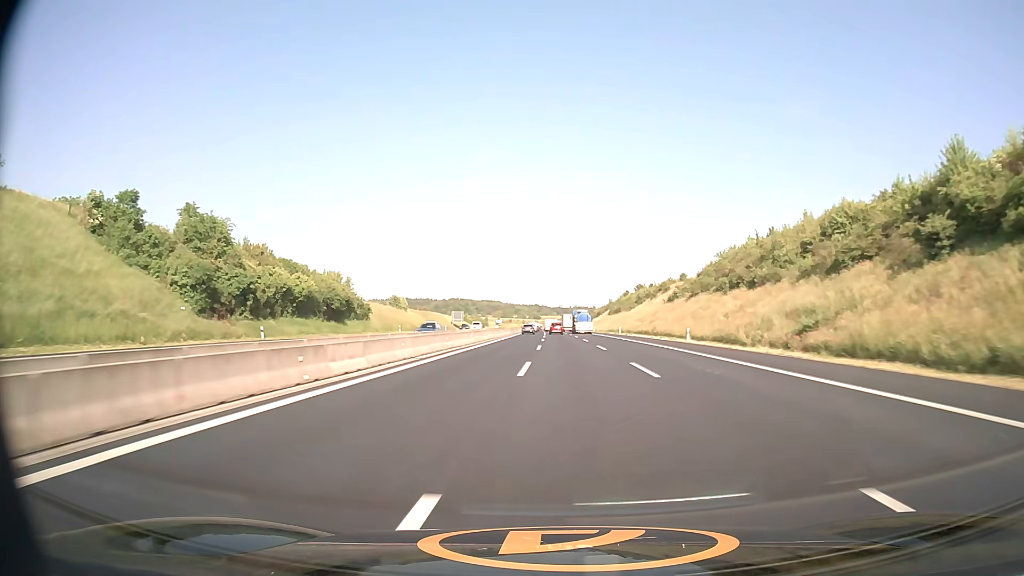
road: motorway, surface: asphalt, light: Day
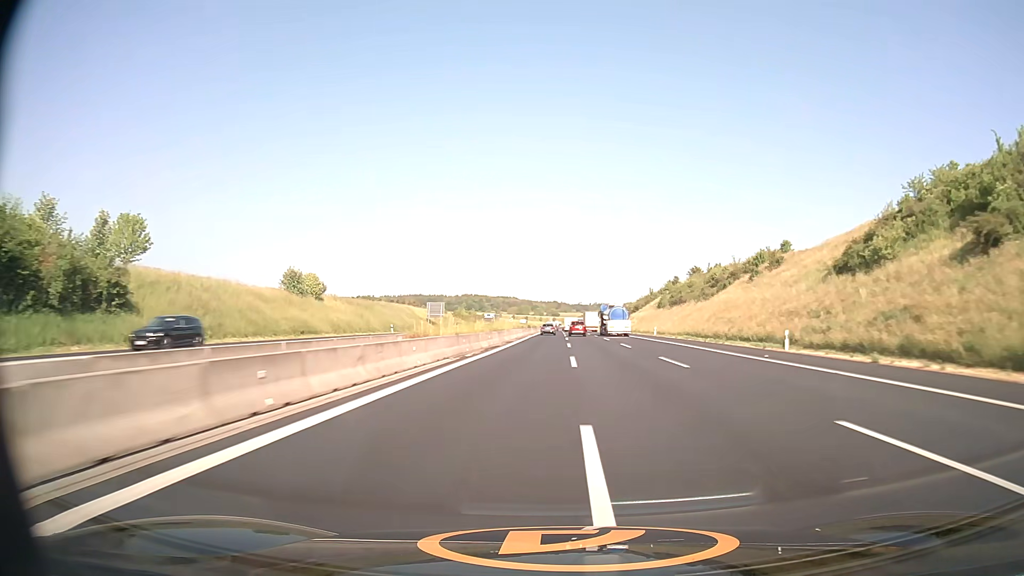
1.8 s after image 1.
(-1.1, +68.1) m; -2°
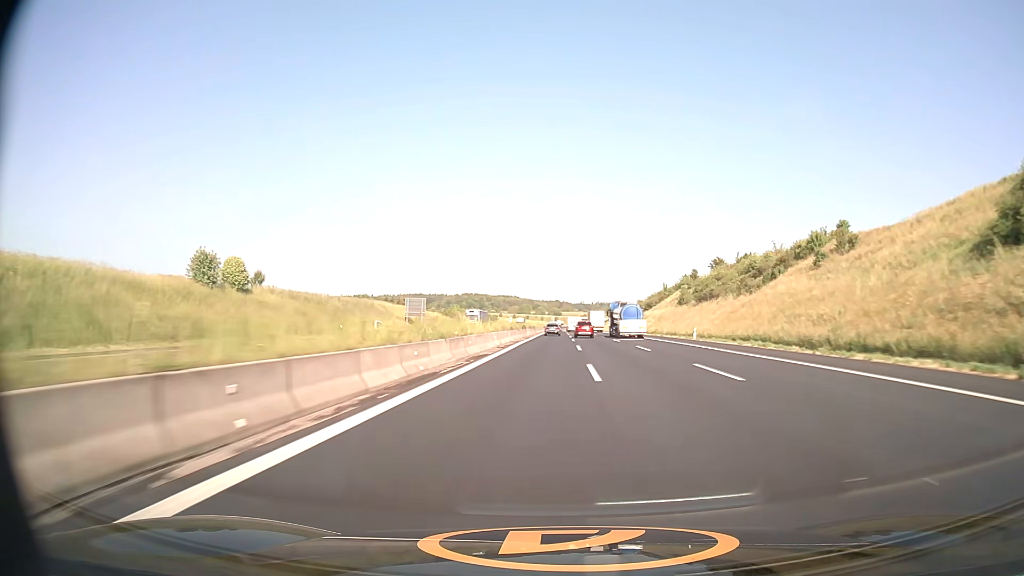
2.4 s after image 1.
(0.0, +22.8) m; 0°
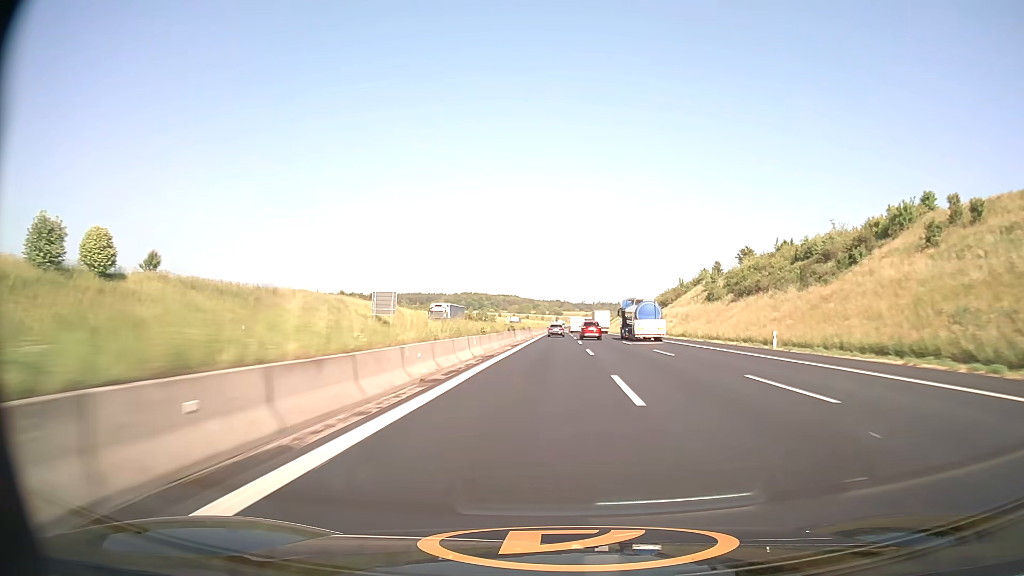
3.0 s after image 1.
(0.0, +22.8) m; 0°
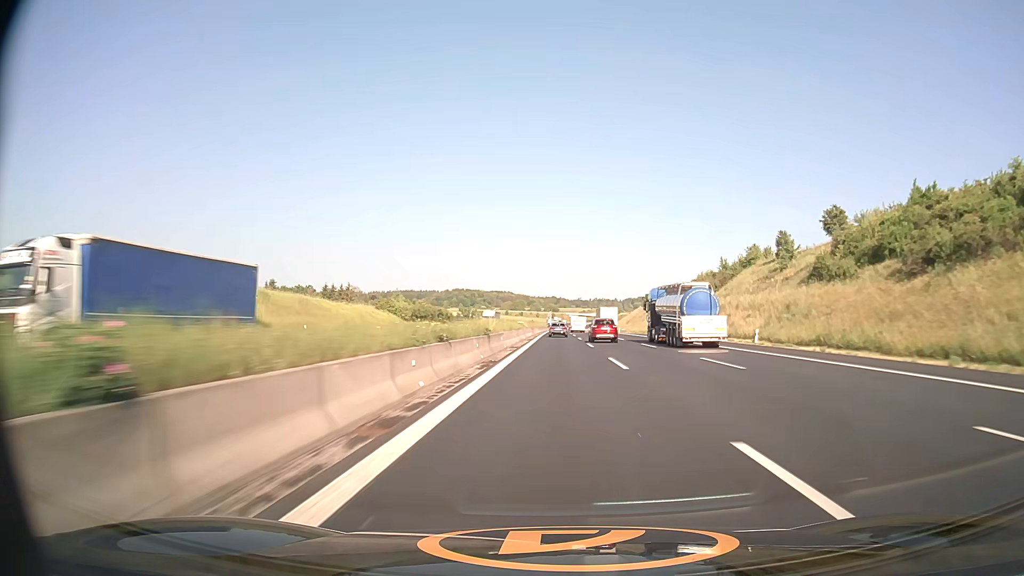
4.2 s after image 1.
(0.0, +45.5) m; 0°
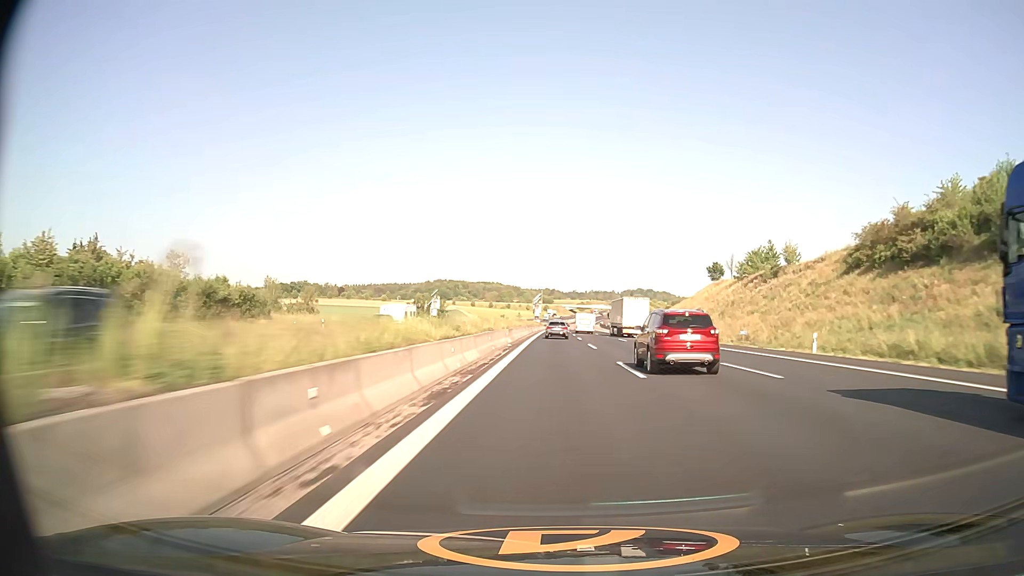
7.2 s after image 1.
(+0.7, +110.5) m; 0°
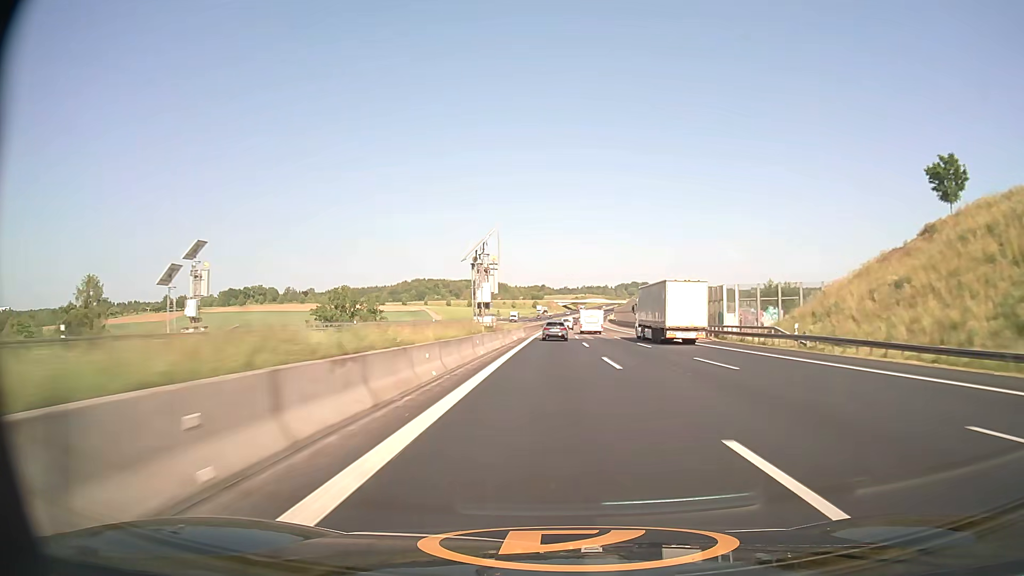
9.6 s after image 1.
(+0.7, +86.4) m; +1°
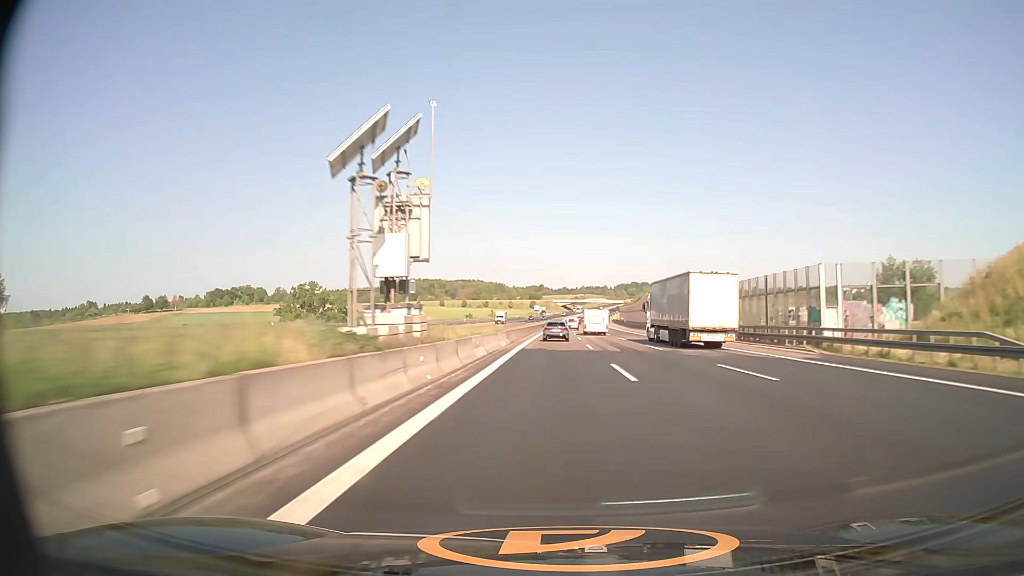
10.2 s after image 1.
(0.0, +21.8) m; 0°
(0, +10) (0, +20) (0, +30) (0, +40) (0, +50) (0, +60) (0, +70) (+1, +80) (+1, +90) (+1, +100) m
